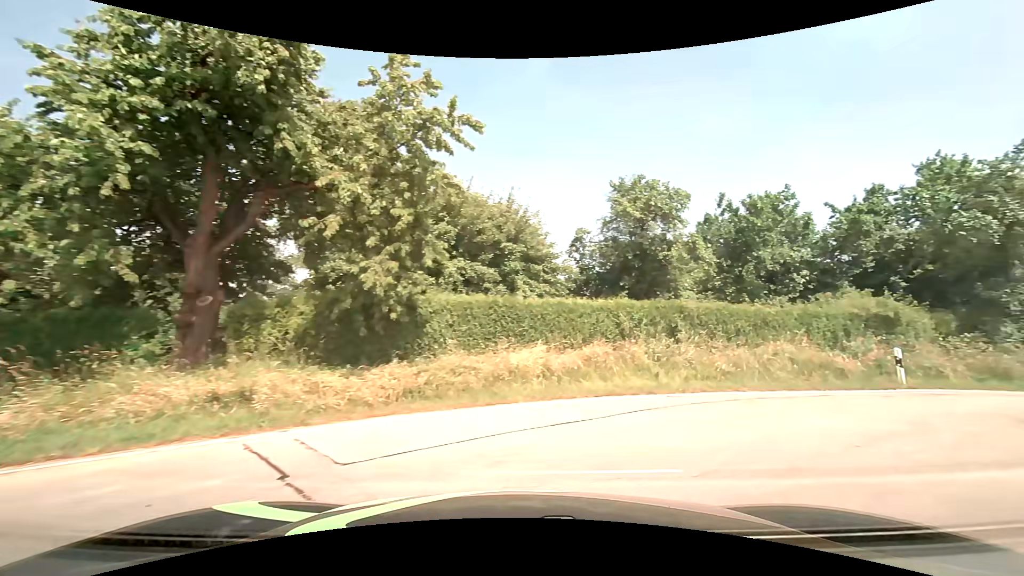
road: unclassified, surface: asphalt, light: Day
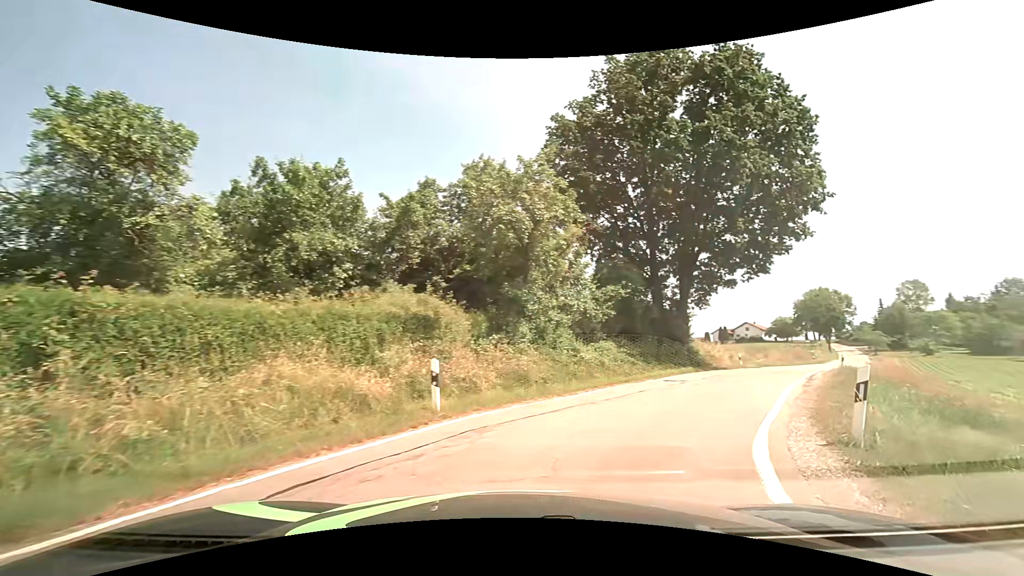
(+2.6, +6.3) m; +47°
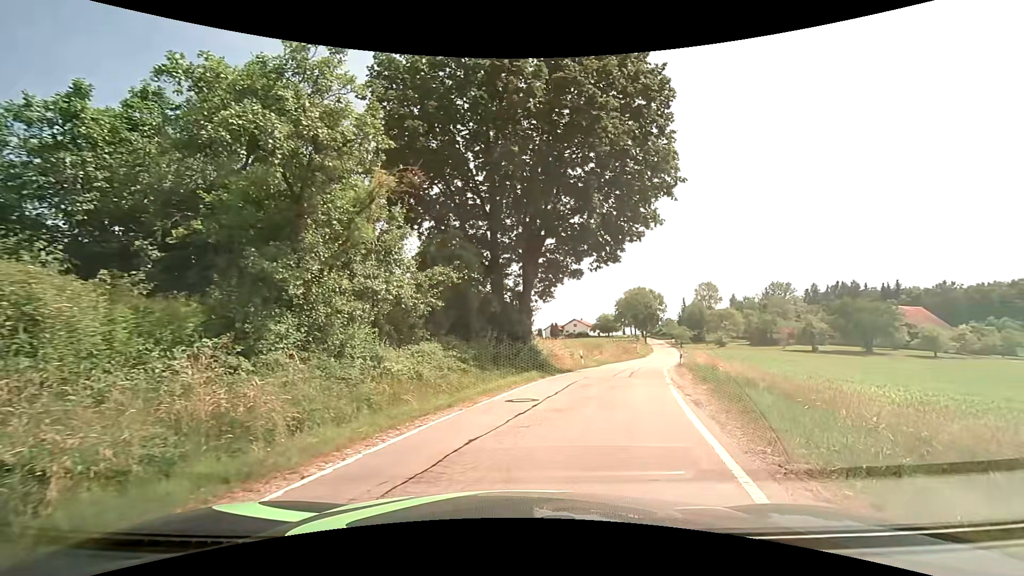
(+1.1, +6.2) m; +19°
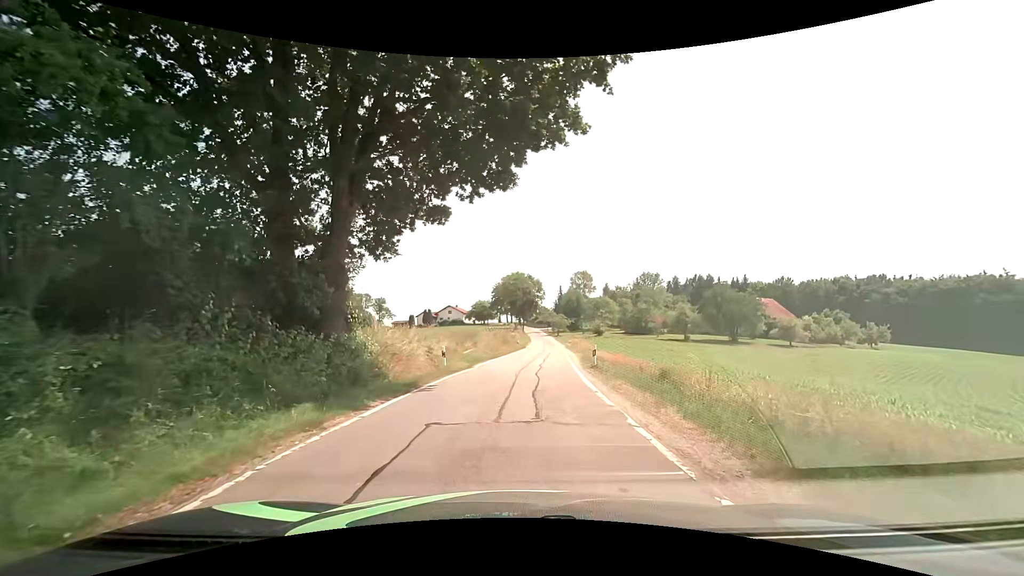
(+1.8, +12.3) m; +15°
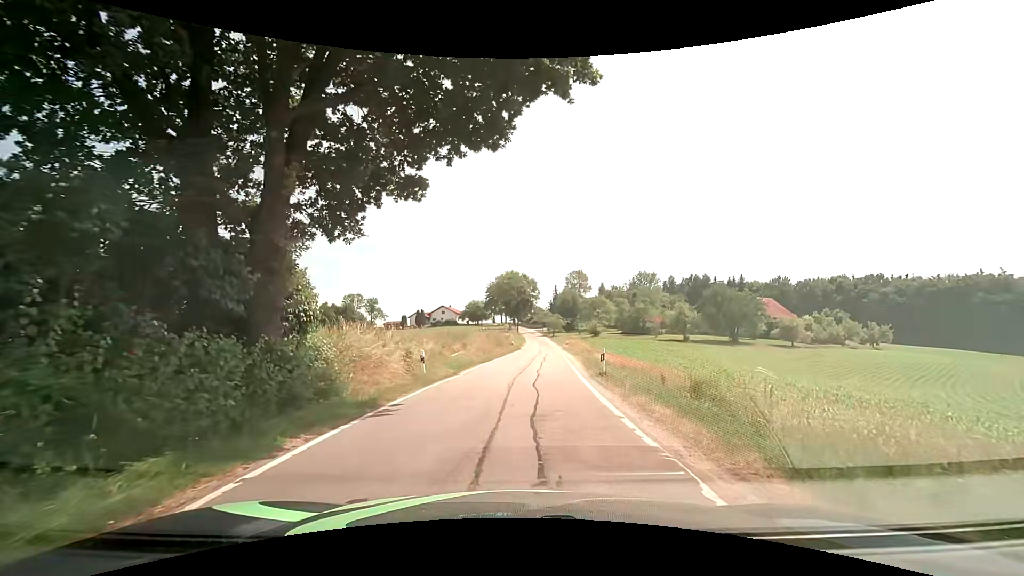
(0.0, +3.4) m; +1°
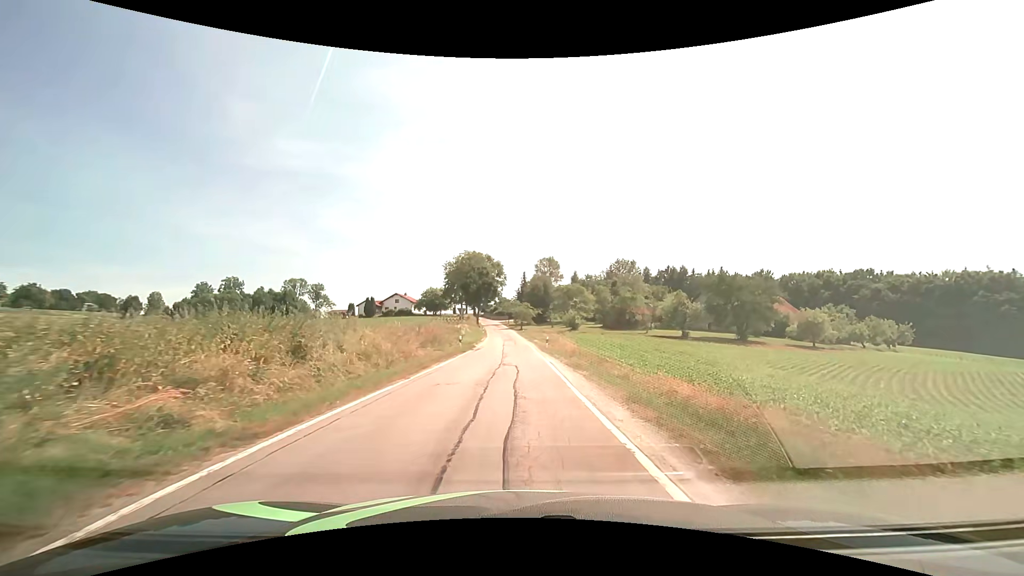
(+1.0, +21.8) m; +4°
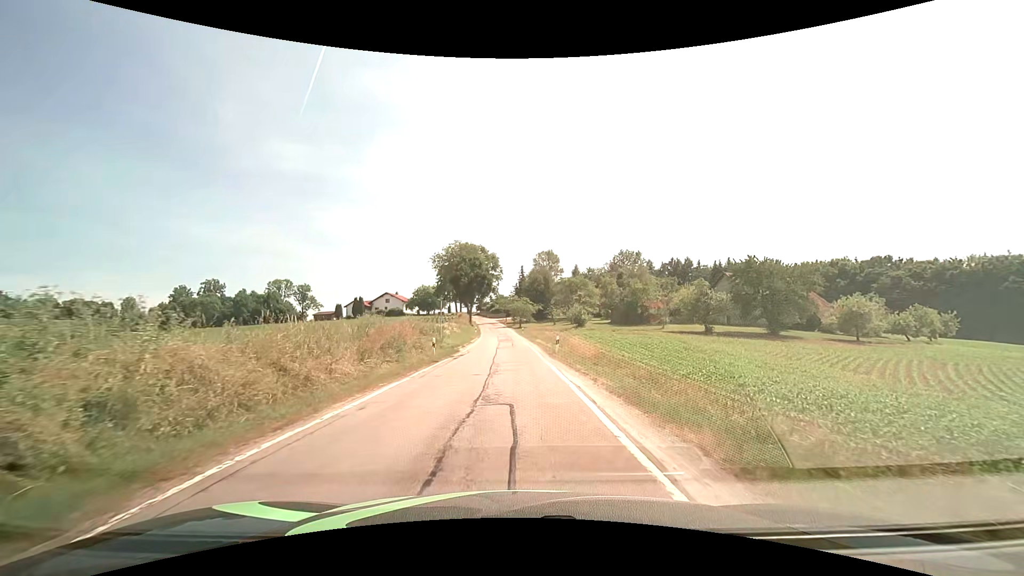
(+0.1, +10.9) m; 0°
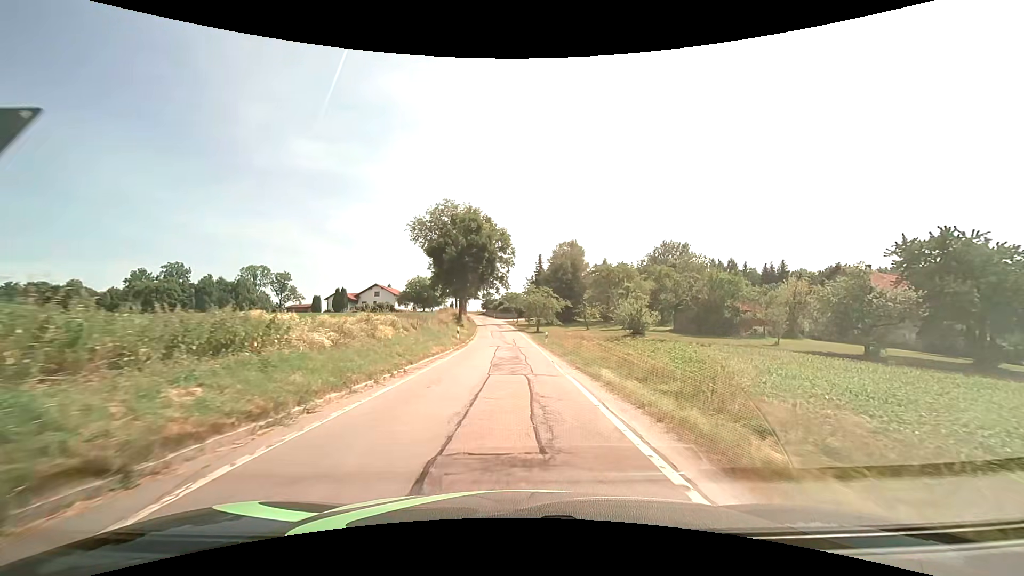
(-0.5, +30.1) m; -2°
(0, +10) (0, +20) (0, +30) (0, +40) (-1, +50) (-1, +60) (-2, +70) (-3, +80) (-4, +90) (-5, +100) m
